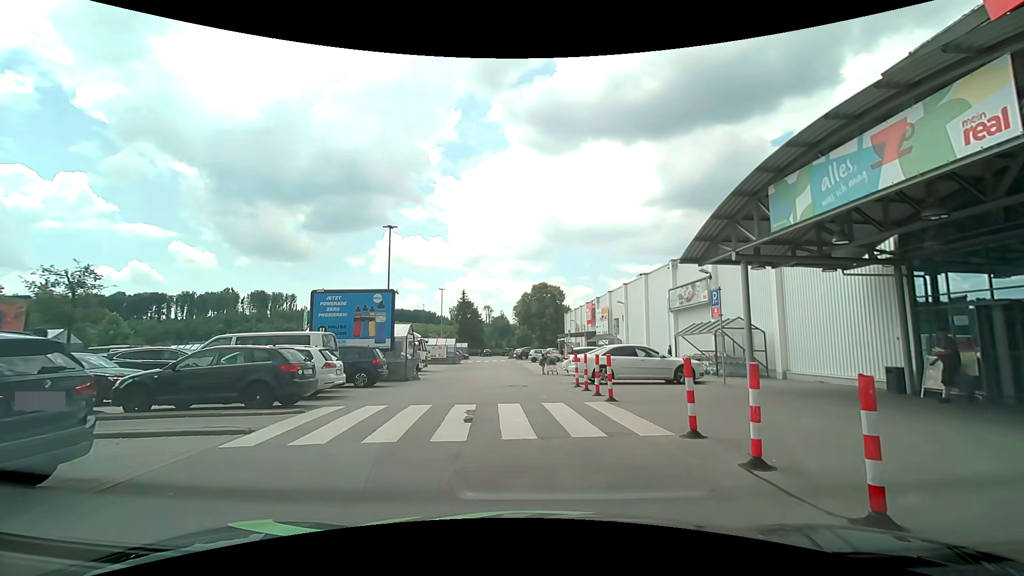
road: service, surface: asphalt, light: Day
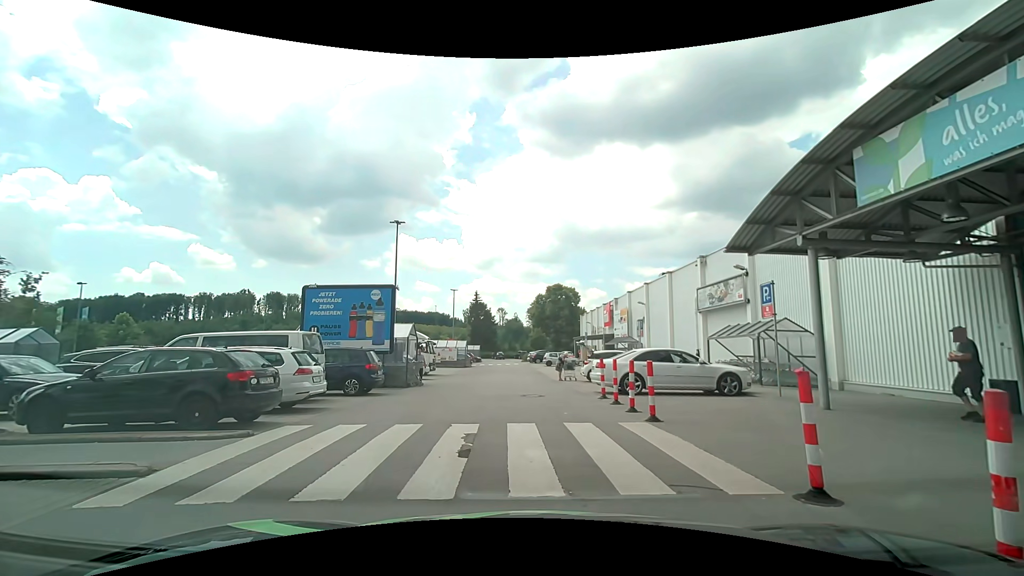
(-0.1, +2.6) m; -4°
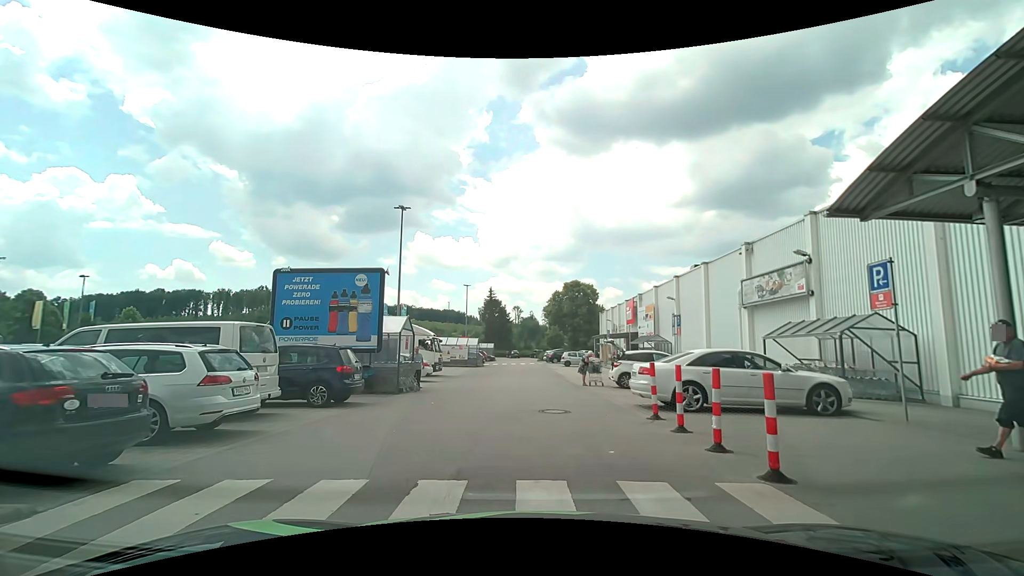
(0.0, +3.9) m; -1°
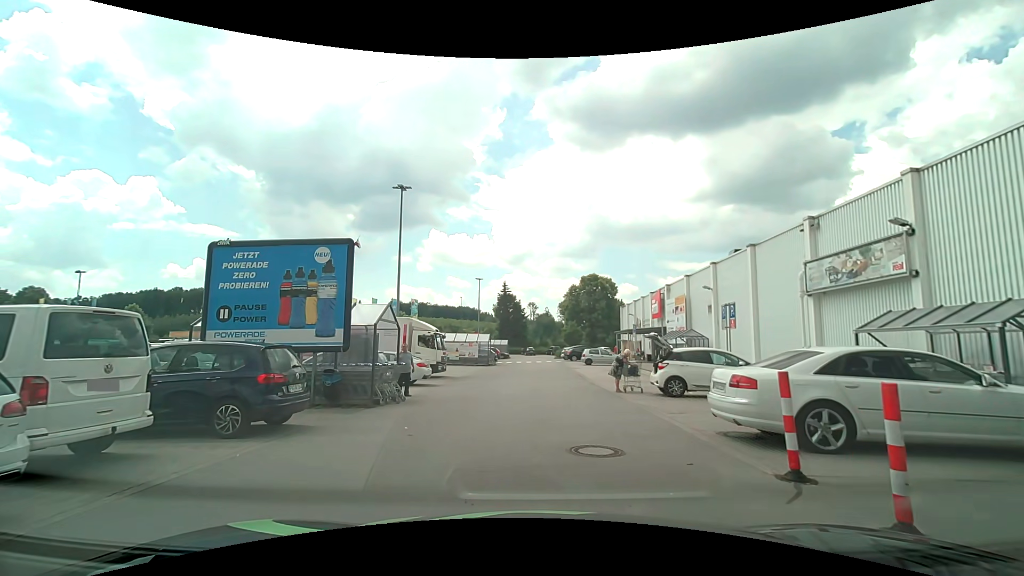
(0.0, +4.5) m; -2°
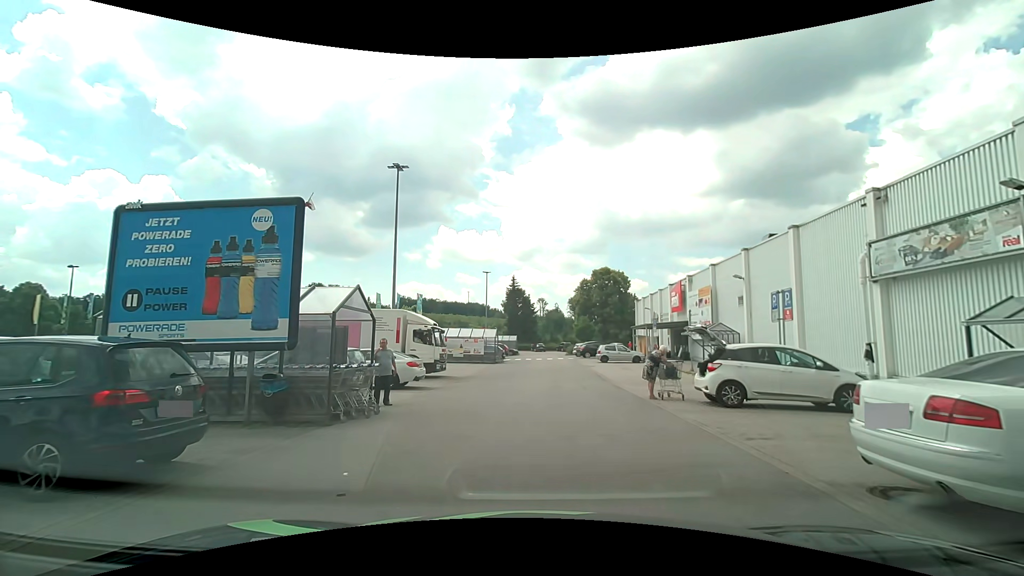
(0.0, +3.4) m; 0°
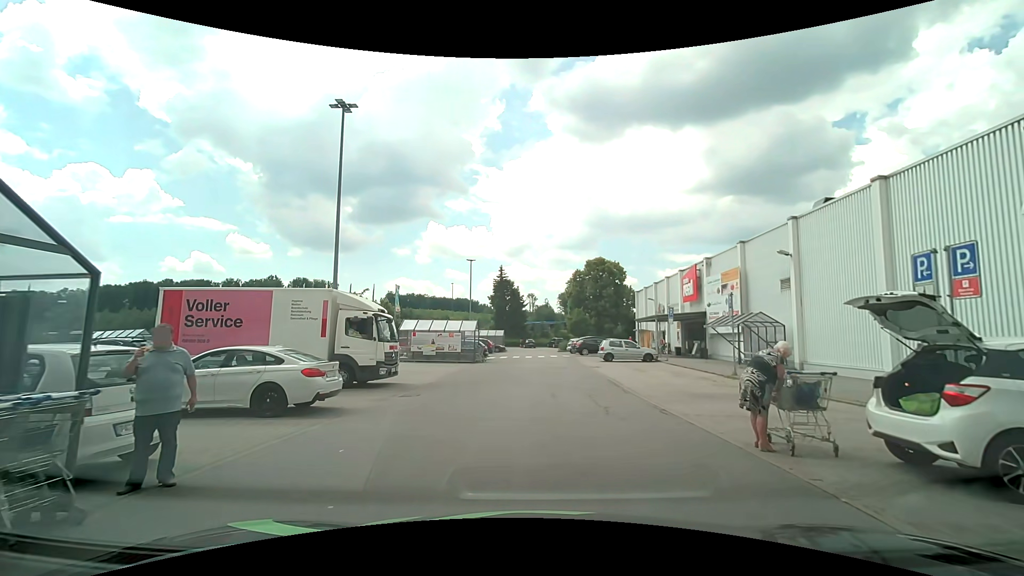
(+0.1, +7.3) m; +3°
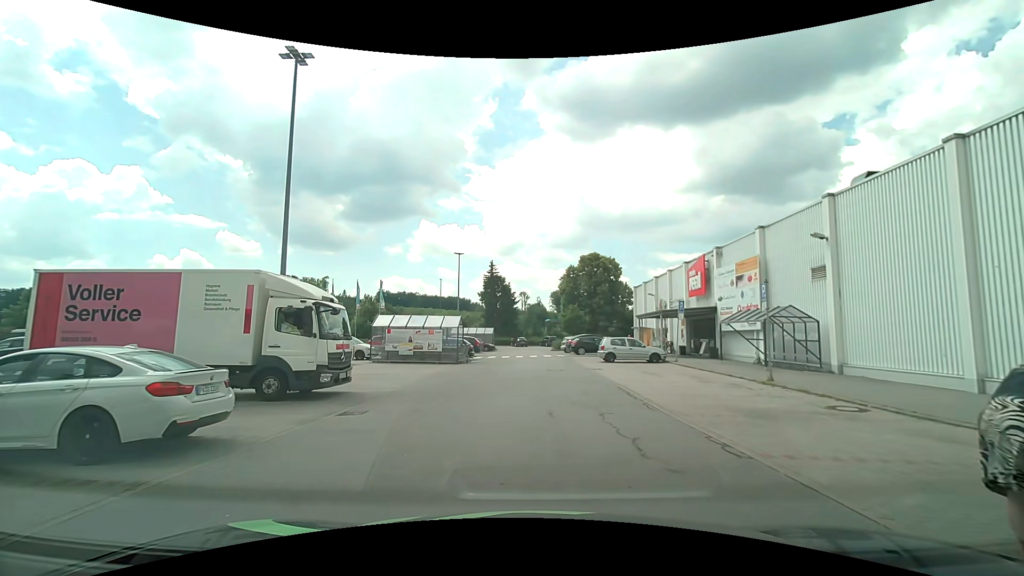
(0.0, +3.9) m; 0°
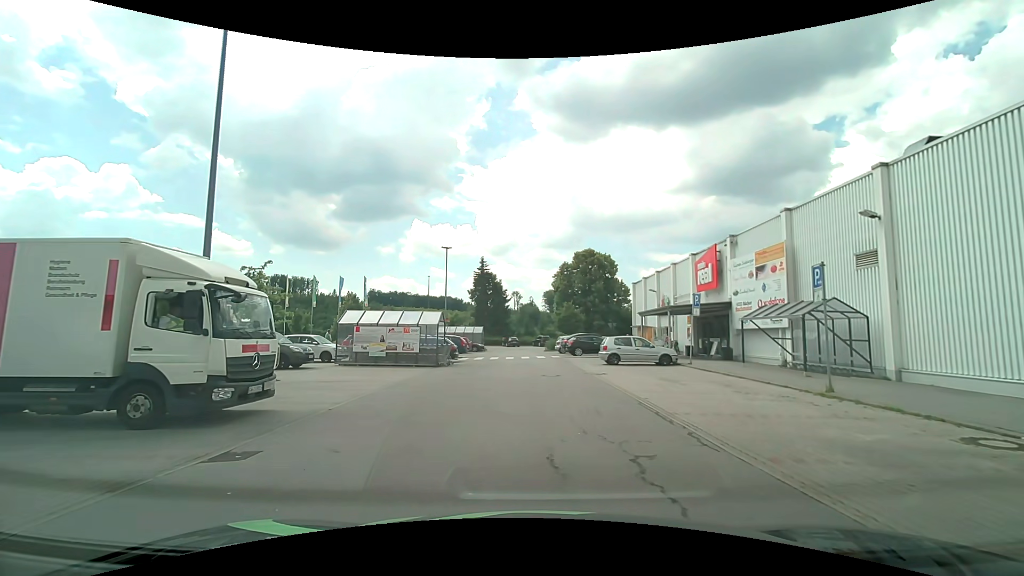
(0.0, +3.8) m; +1°
